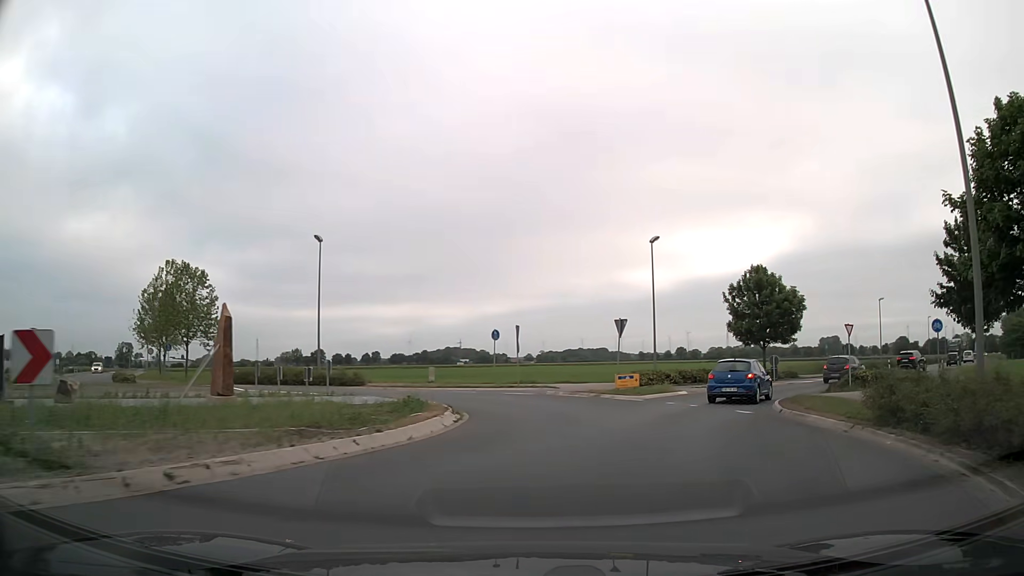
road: secondary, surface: asphalt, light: Day
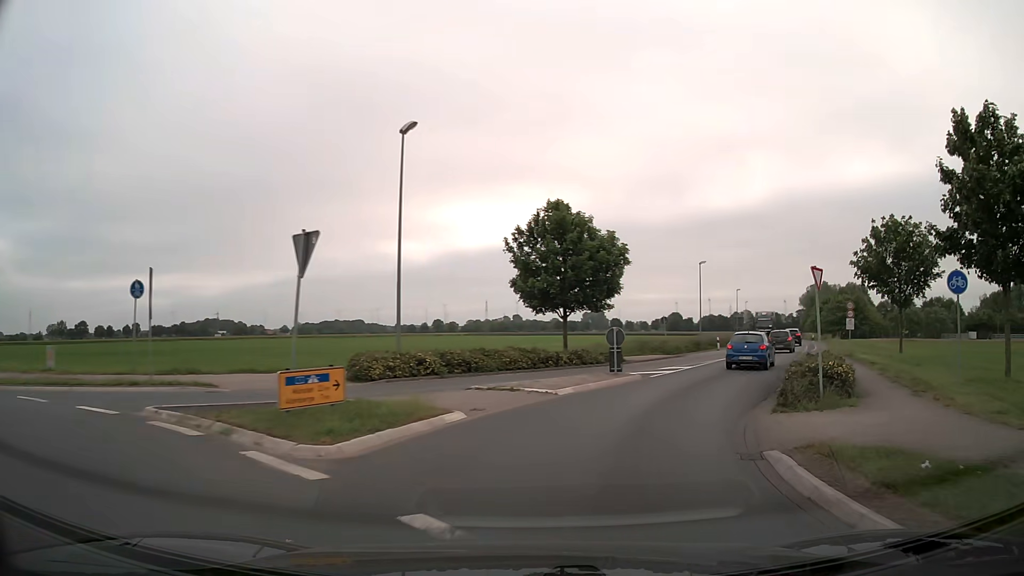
(+3.0, +16.3) m; +21°
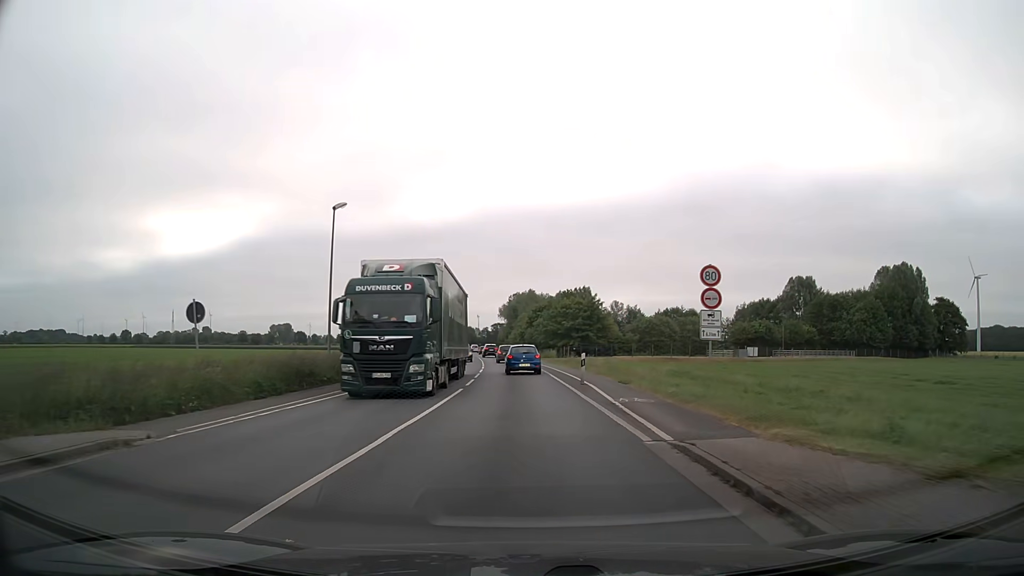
(+10.2, +31.2) m; +26°
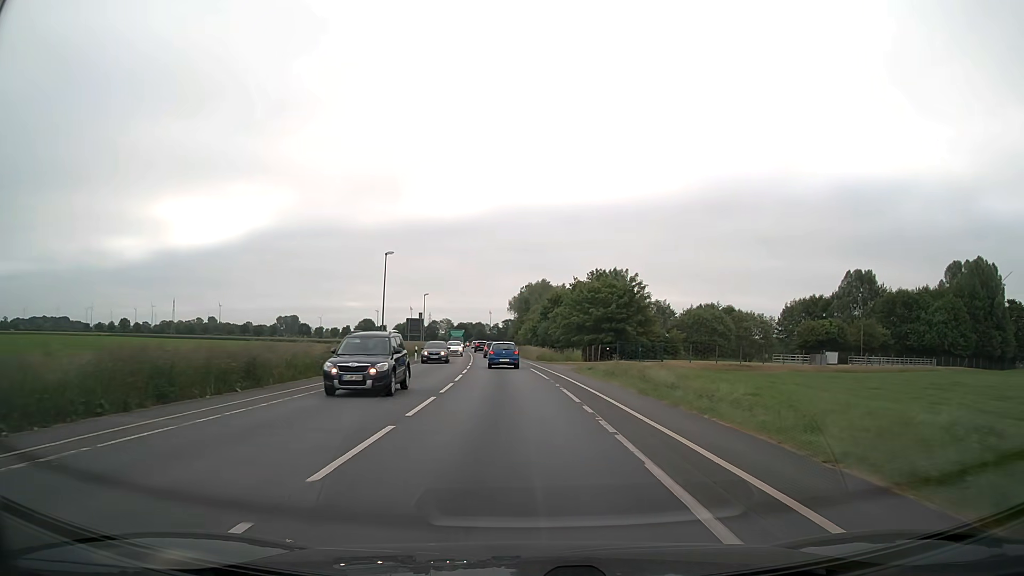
(-0.1, +24.4) m; -1°
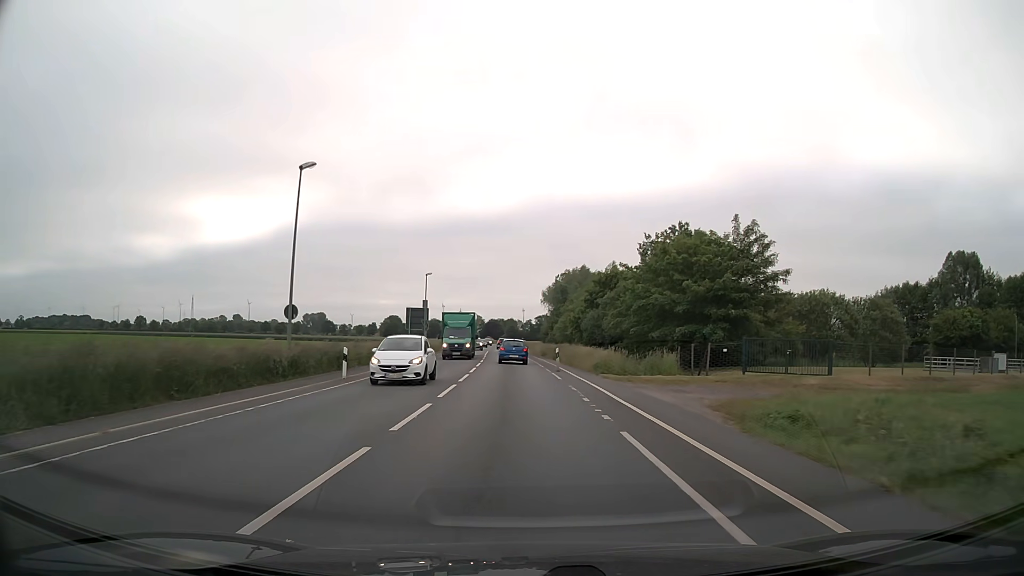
(-0.5, +26.6) m; -2°
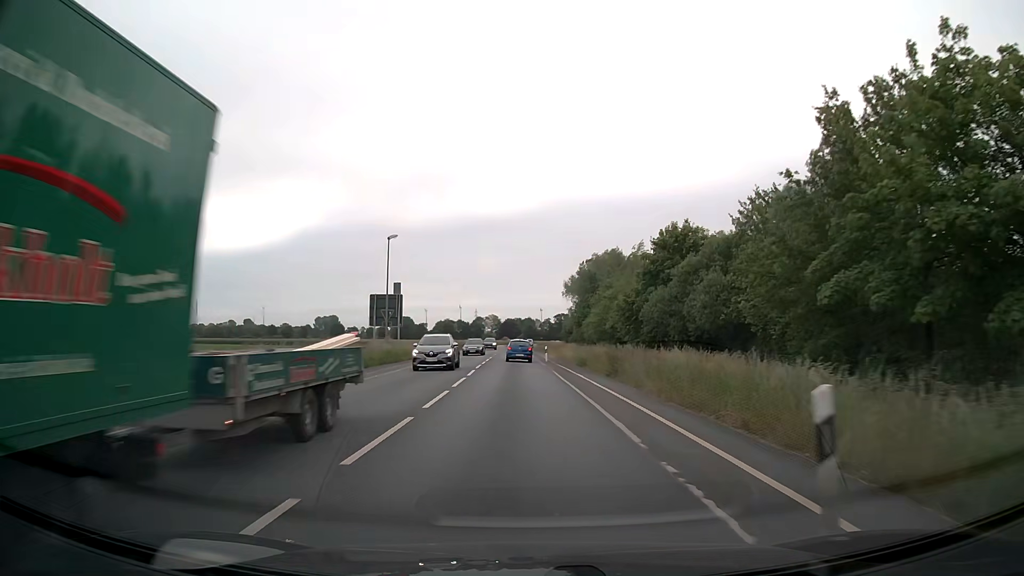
(-0.4, +27.1) m; -1°
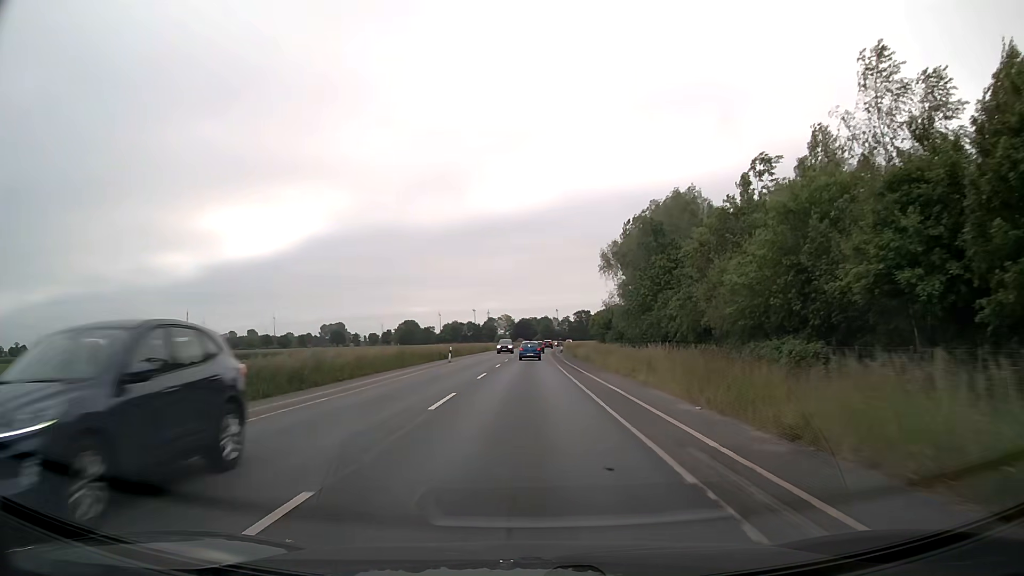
(-0.8, +48.3) m; -2°
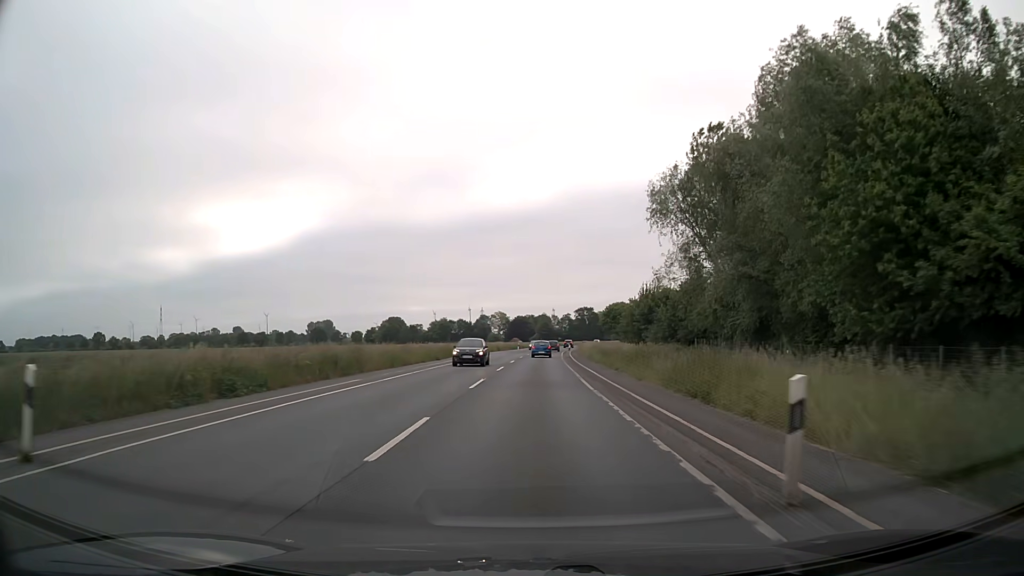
(+0.1, +42.4) m; 0°
(0, +10) (0, +20) (0, +30) (+1, +40) (+1, +50) (+1, +60) (+2, +70) (+2, +80) (+3, +90) (+4, +100) m
